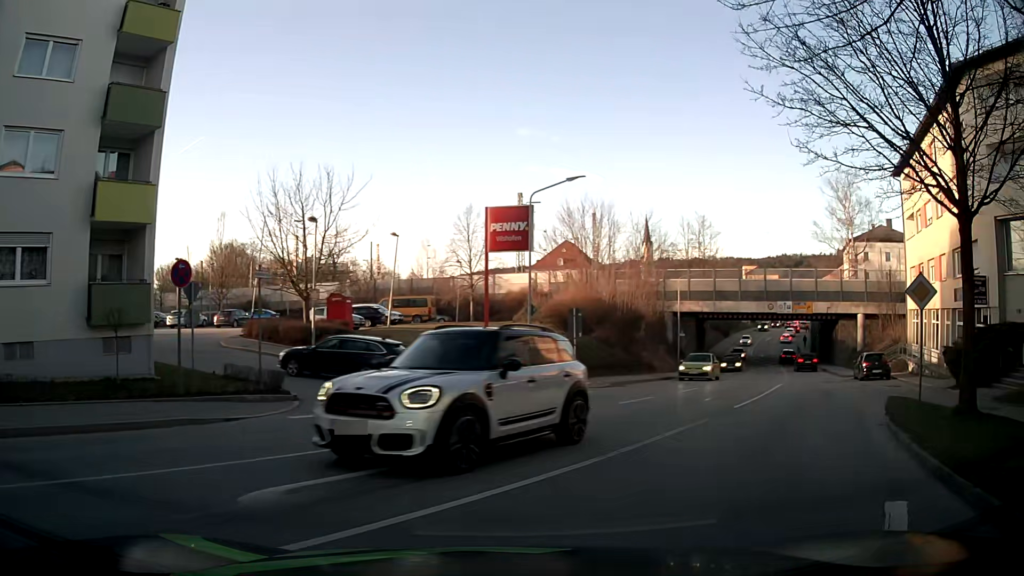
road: tertiary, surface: asphalt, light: Day
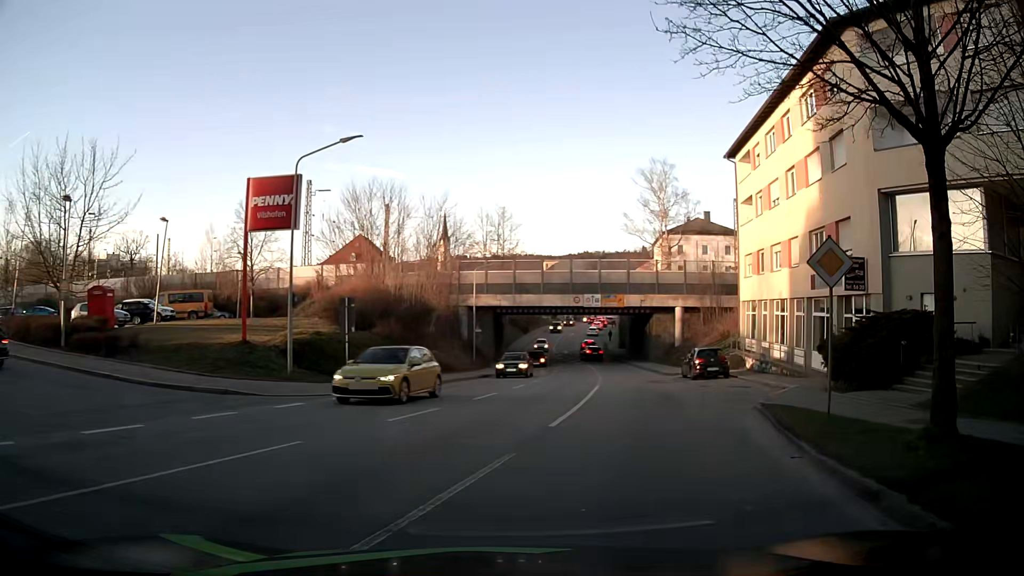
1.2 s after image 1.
(+0.9, +4.9) m; +17°
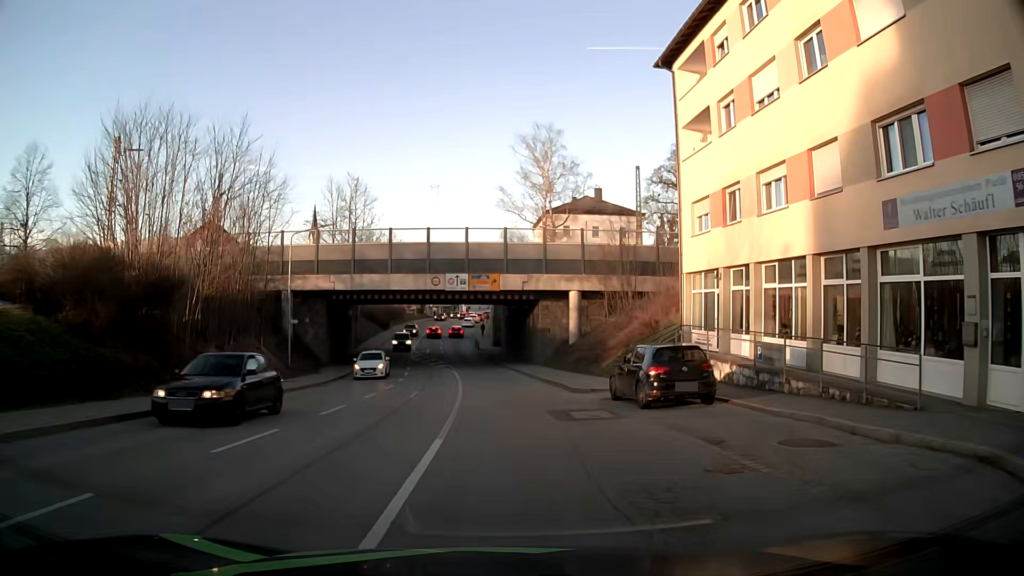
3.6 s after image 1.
(+2.7, +15.4) m; +12°
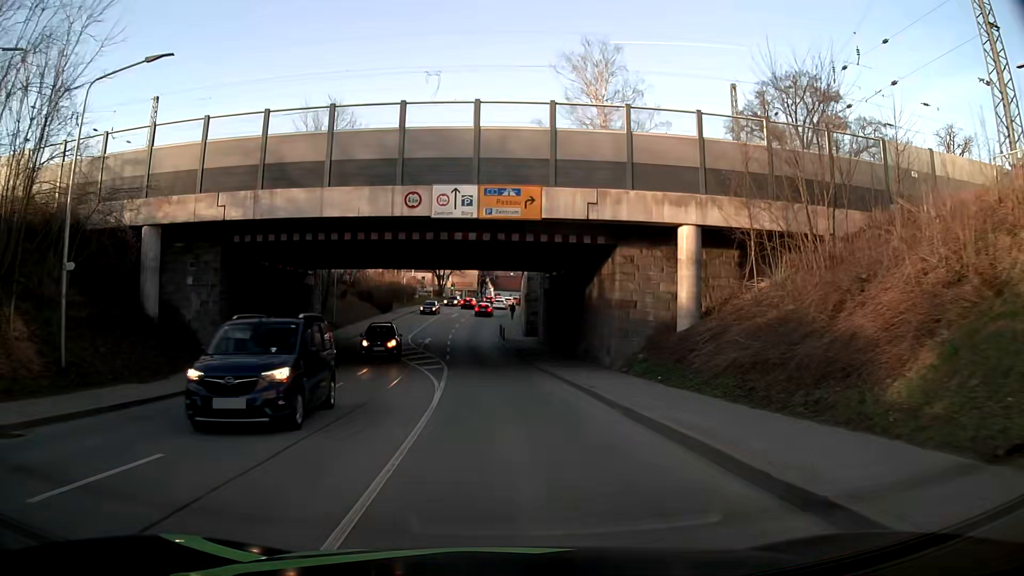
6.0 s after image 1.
(-0.5, +22.5) m; -3°
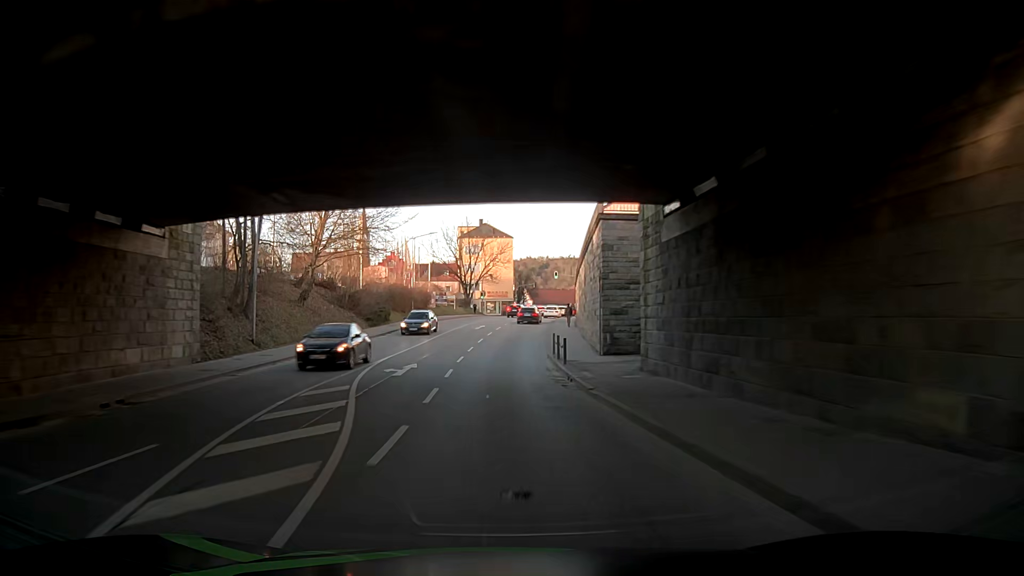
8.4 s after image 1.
(-0.6, +24.1) m; -3°
